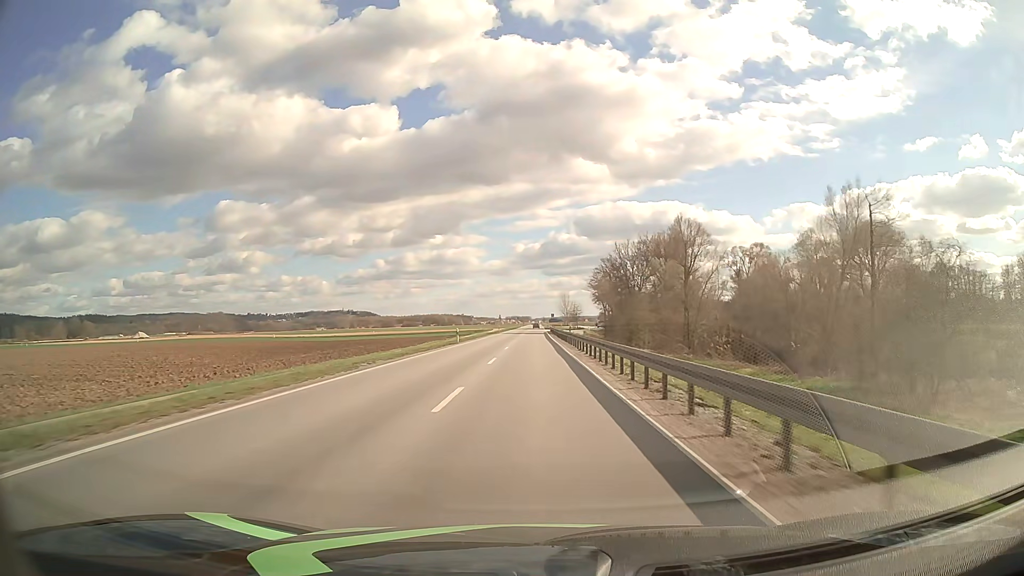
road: primary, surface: asphalt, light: Day
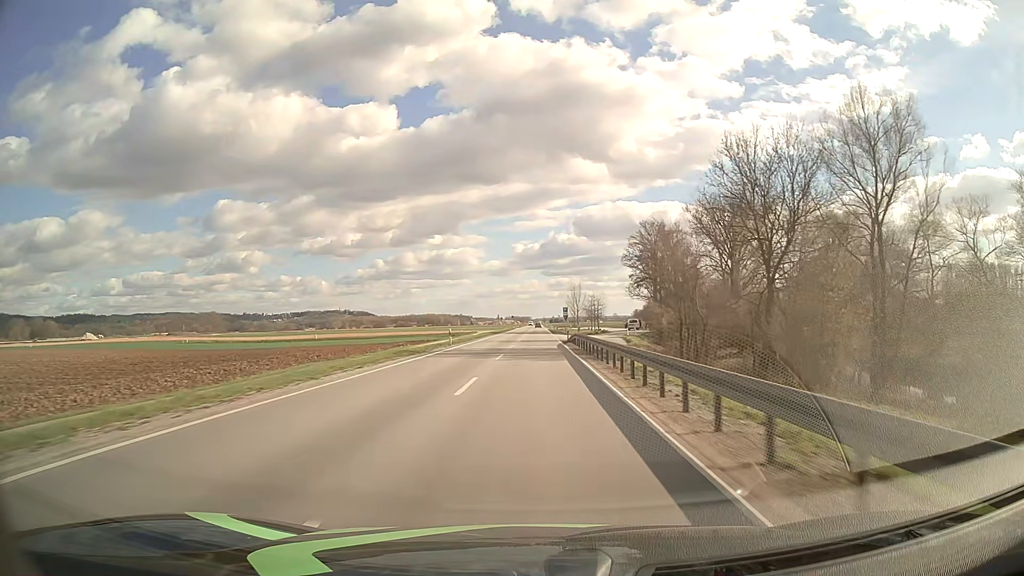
(0.0, +58.2) m; 0°
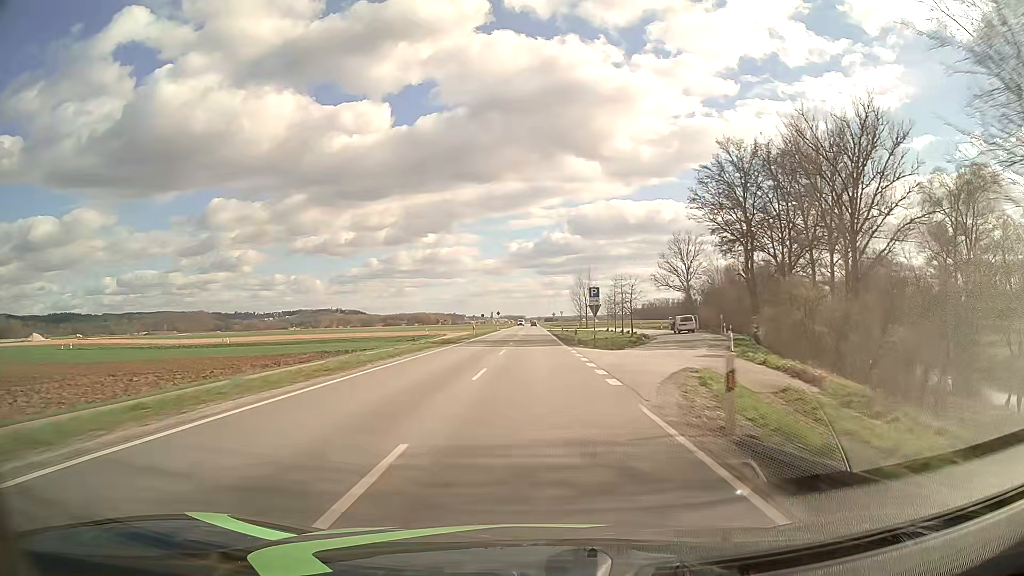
(+0.2, +45.5) m; 0°
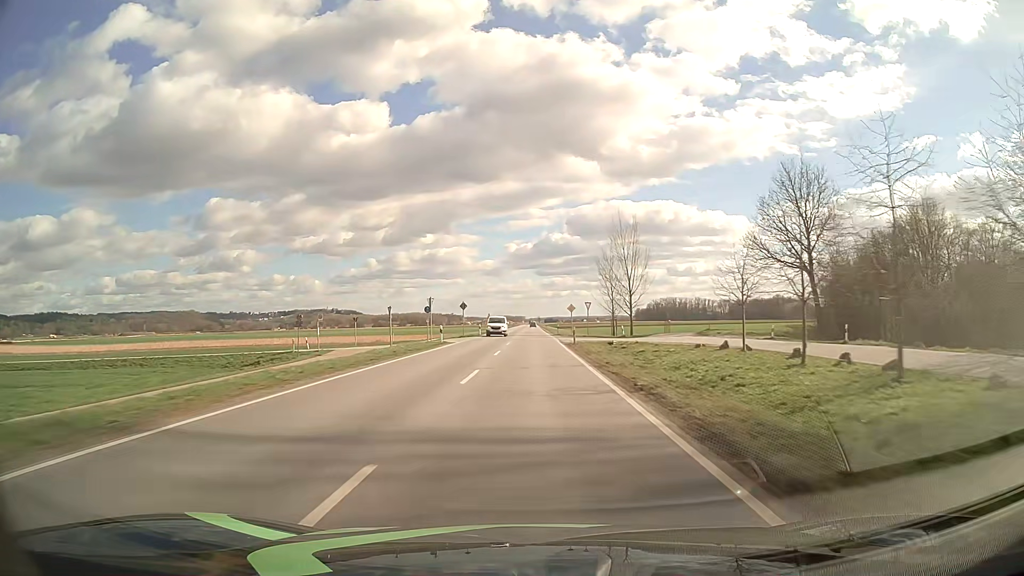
(+0.1, +61.8) m; 0°
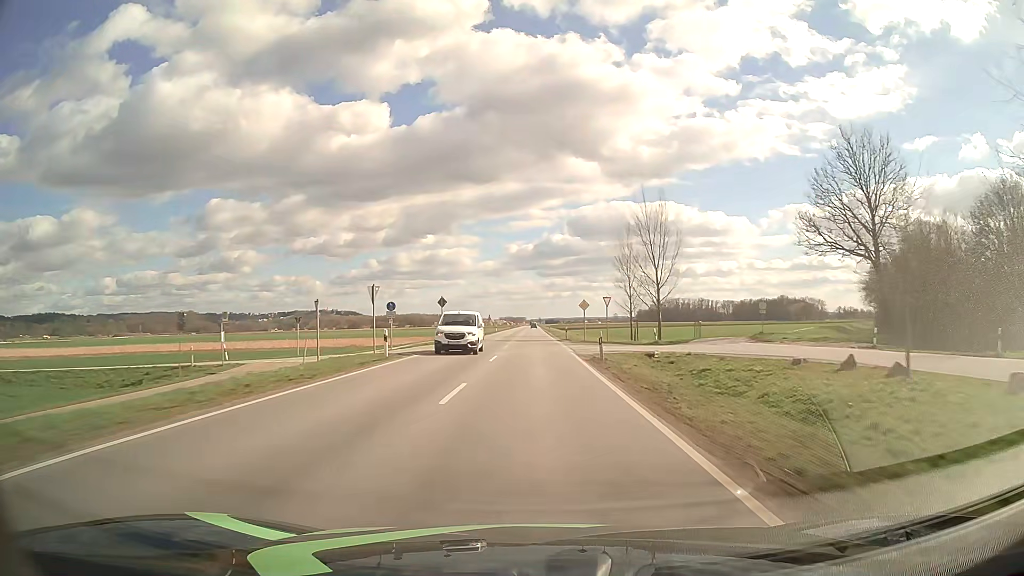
(0.0, +15.6) m; 0°
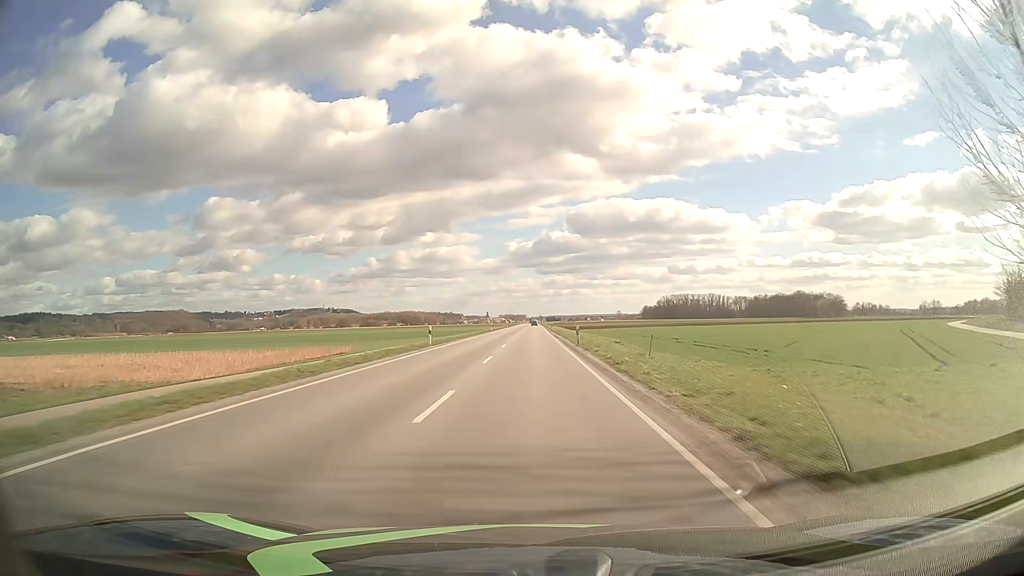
(-0.1, +62.6) m; 0°
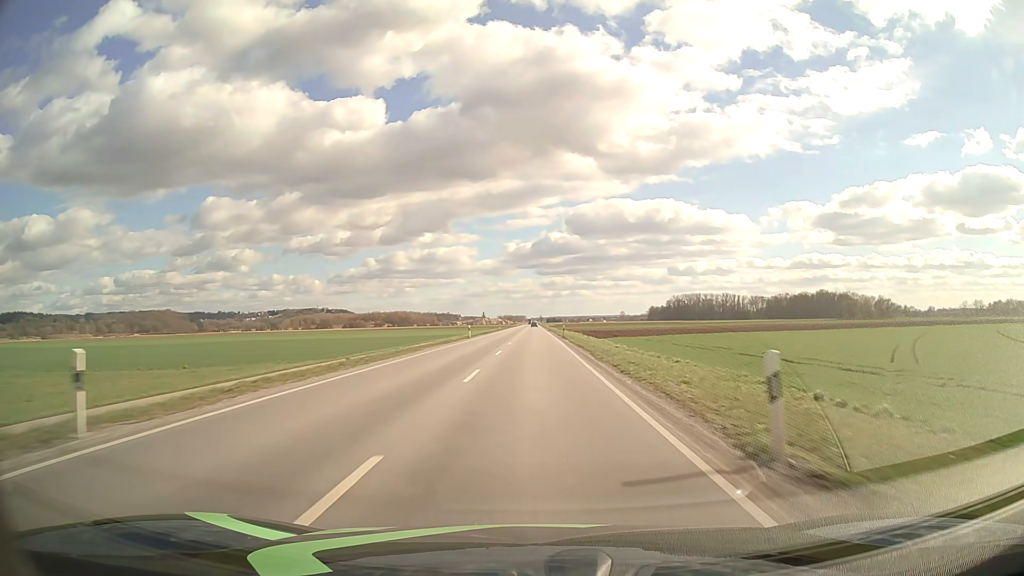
(-0.1, +78.8) m; 0°
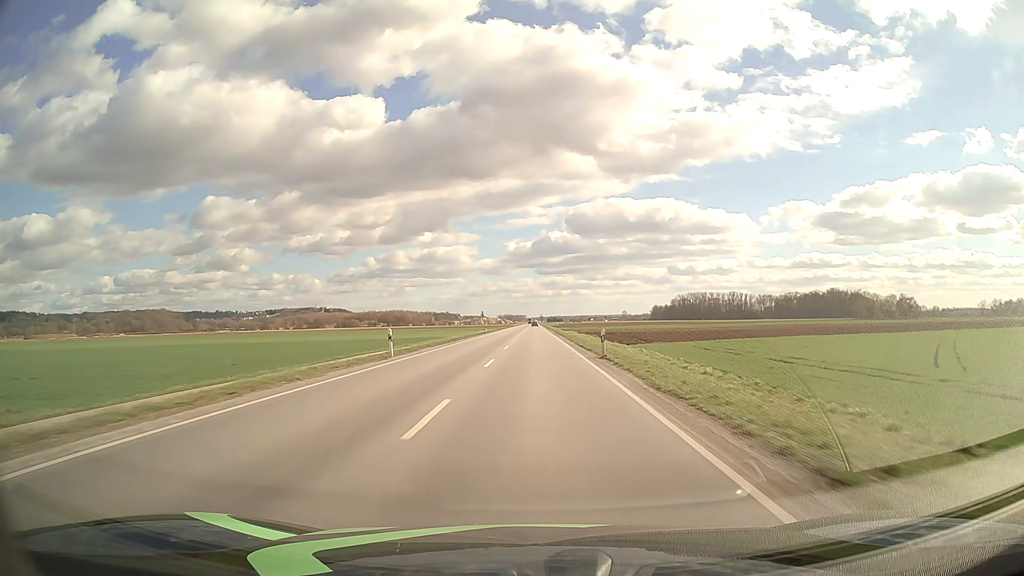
(0.0, +31.6) m; 0°
(0, +10) (0, +20) (0, +30) (0, +40) (0, +50) (0, +60) (0, +70) (0, +80) (0, +90) (0, +100) m
